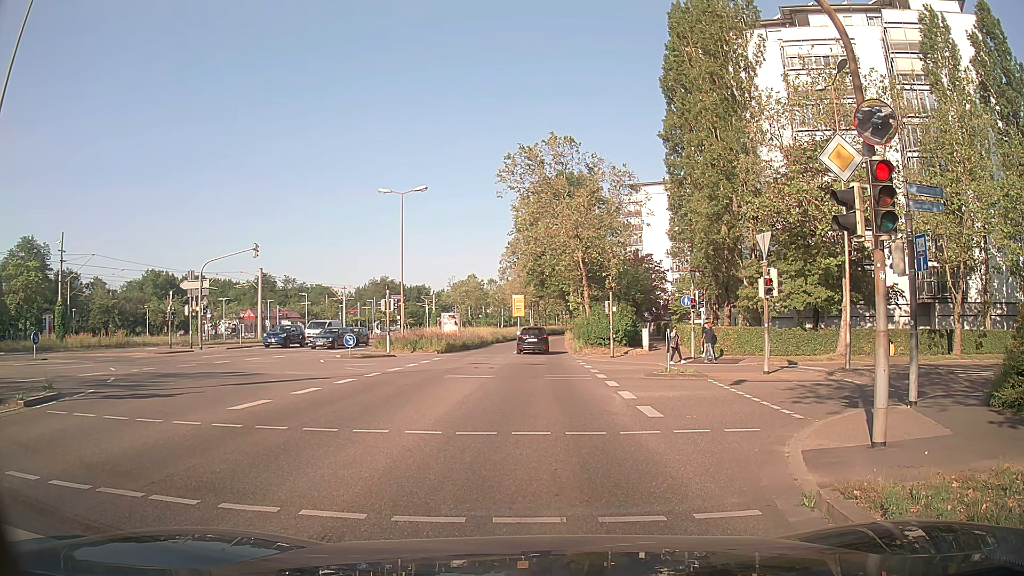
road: secondary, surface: asphalt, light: Day
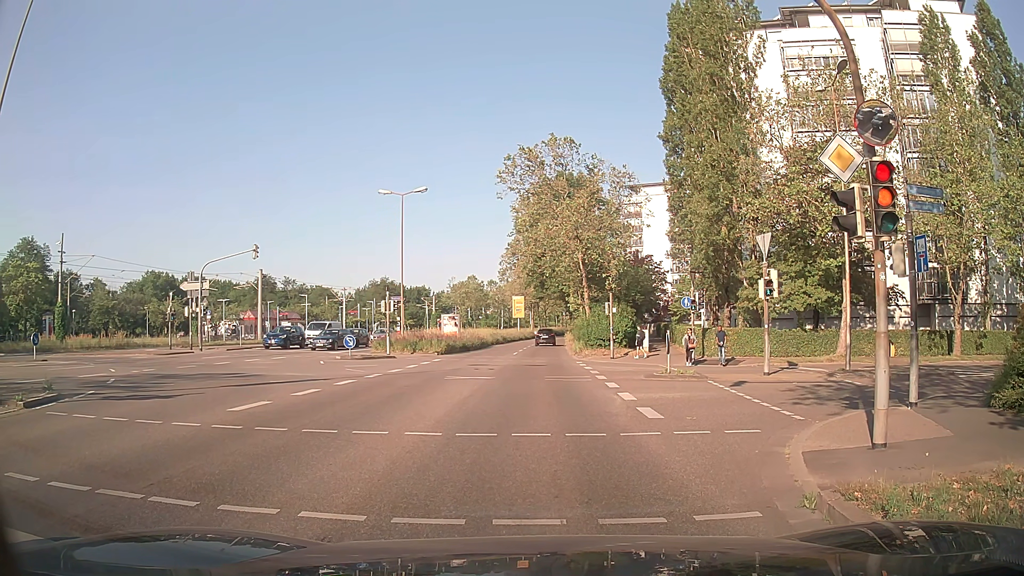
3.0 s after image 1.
(0.0, 0.0) m; 0°
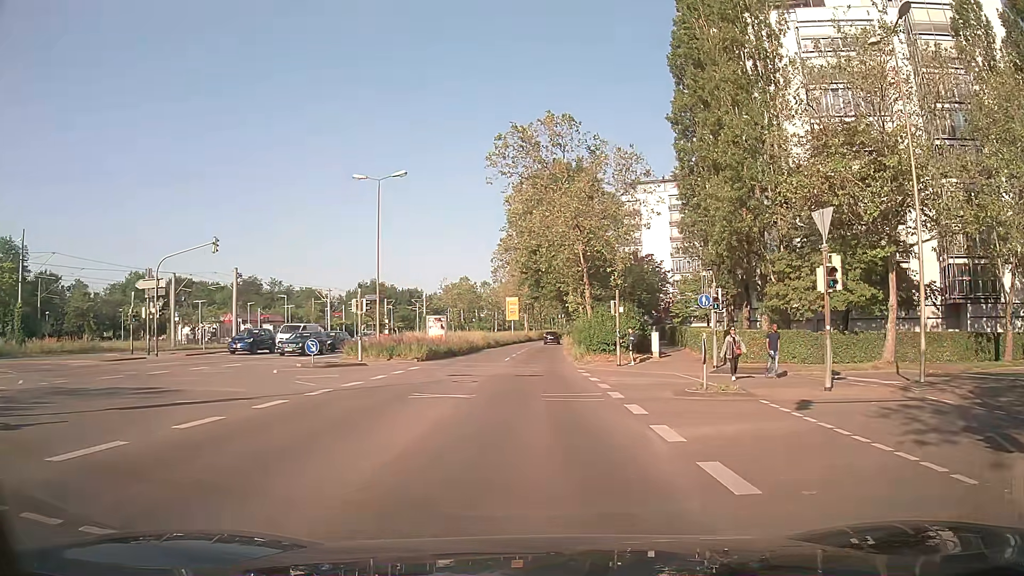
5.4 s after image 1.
(-0.2, +5.3) m; -2°
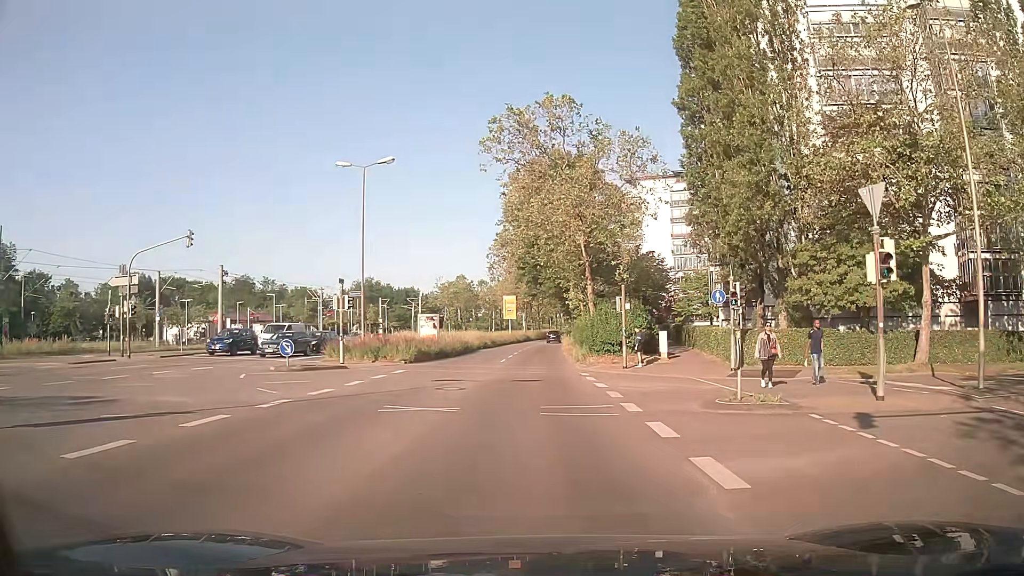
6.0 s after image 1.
(0.0, +2.9) m; 0°
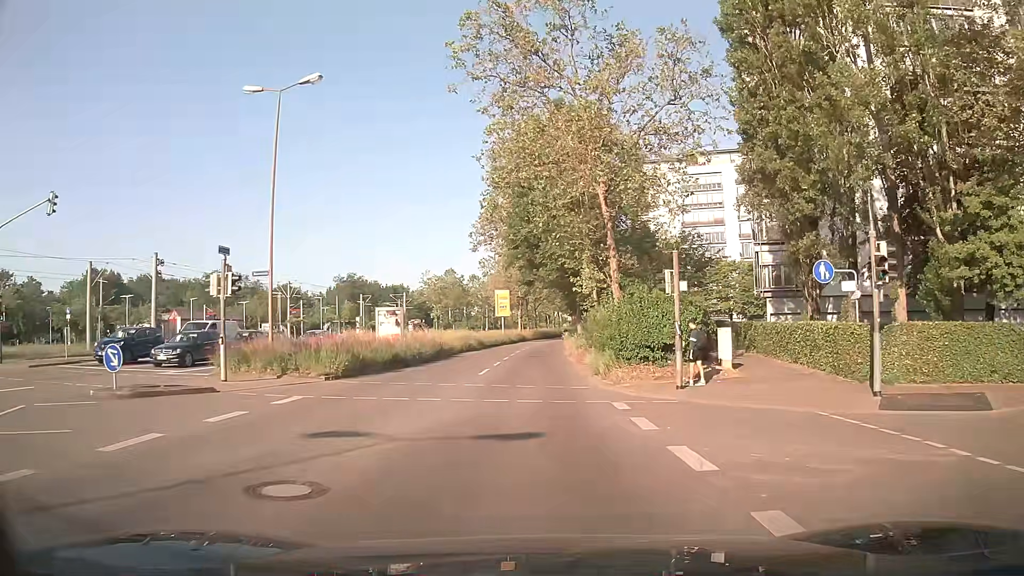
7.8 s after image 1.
(-0.1, +11.5) m; -1°
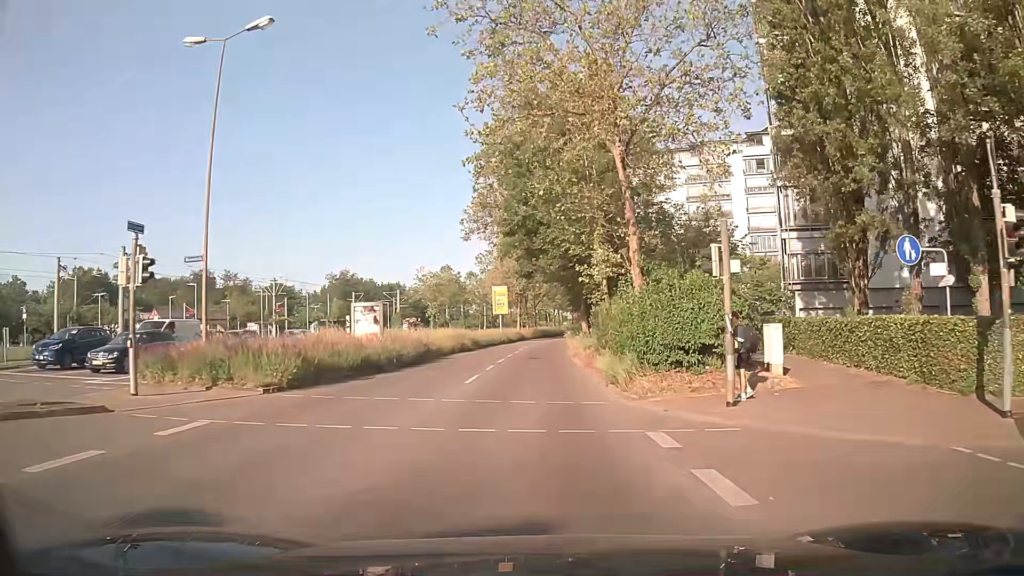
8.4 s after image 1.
(0.0, +4.6) m; +1°
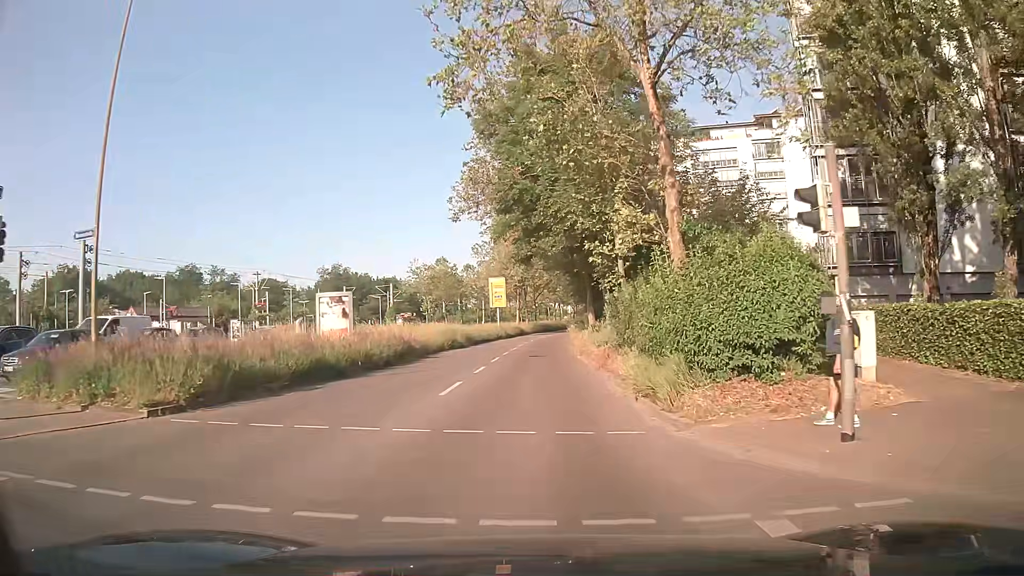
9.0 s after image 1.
(-0.1, +5.0) m; 0°
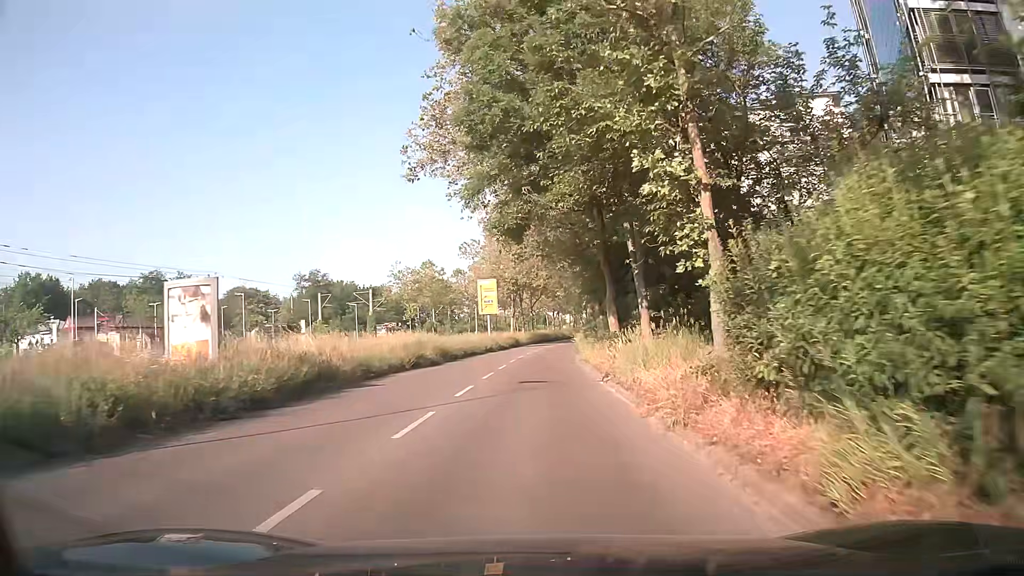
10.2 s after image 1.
(-0.2, +11.0) m; -1°
(0, +10) (0, +20) (+1, +30) (+1, +40) (+2, +50) (+3, +60) (+4, +70) (+5, +80) (+7, +90) (+8, +99) m
